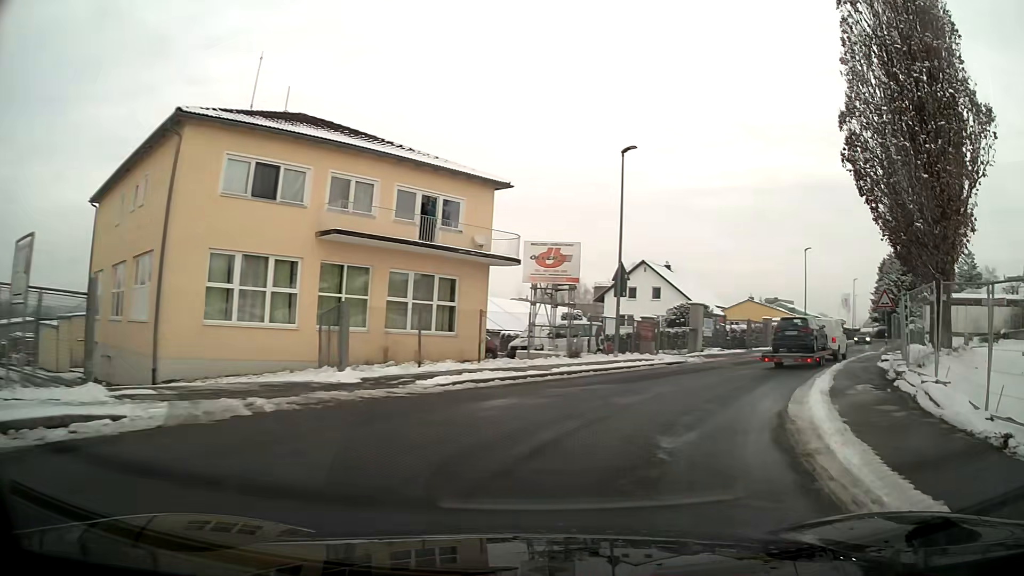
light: Day
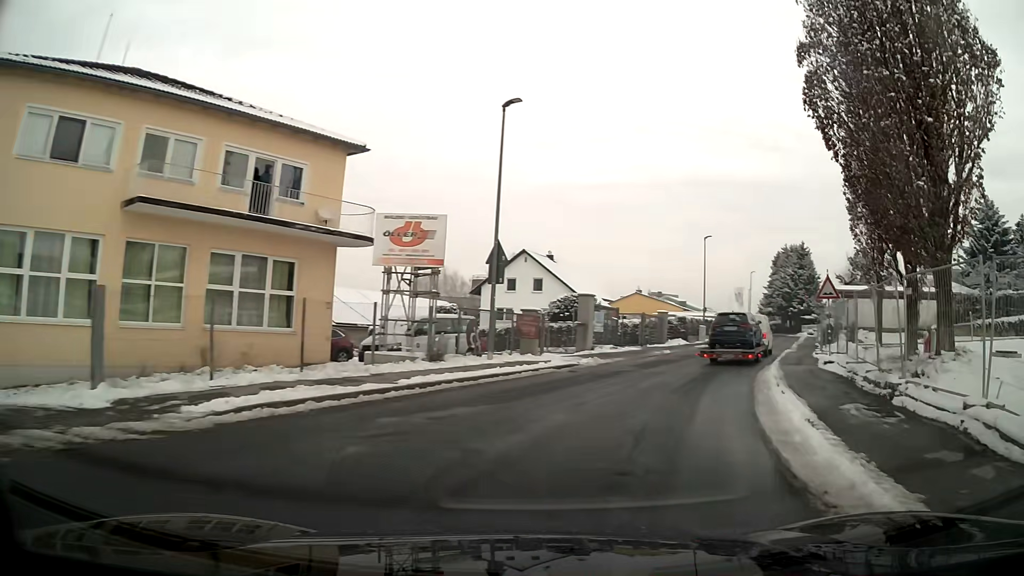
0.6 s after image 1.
(+0.4, +5.1) m; +10°
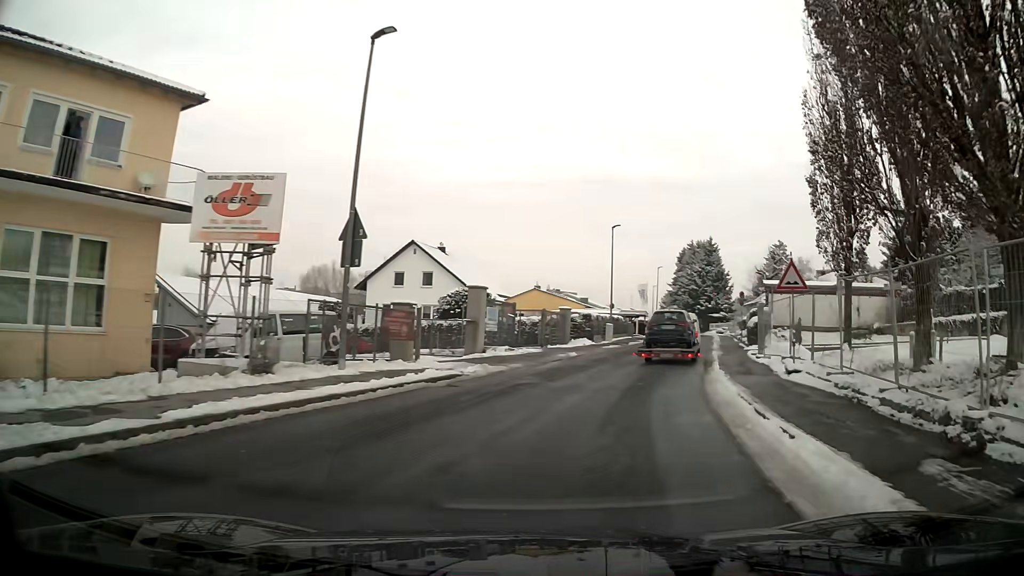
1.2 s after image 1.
(+0.4, +5.2) m; +7°
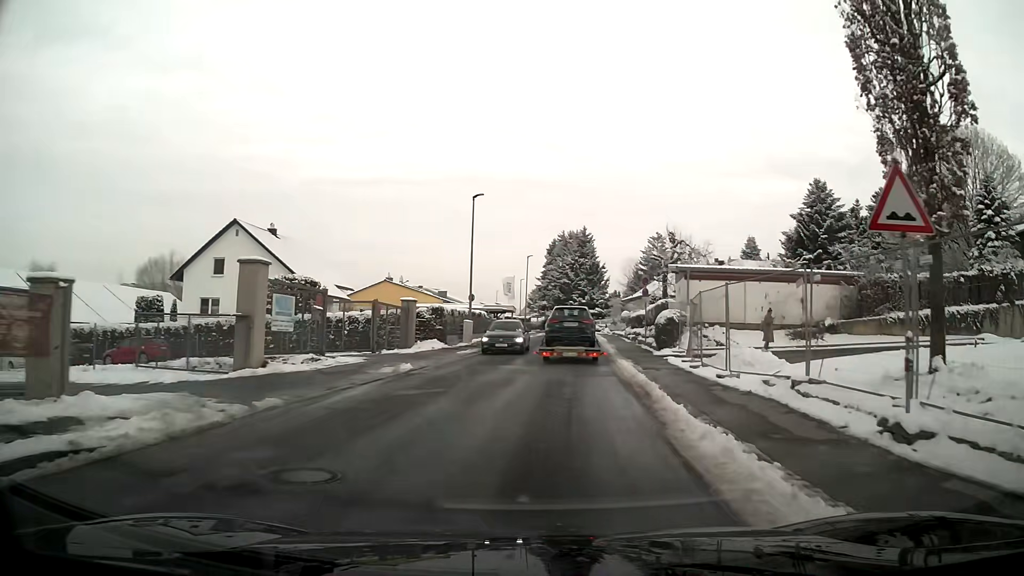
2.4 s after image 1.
(+1.0, +10.6) m; +9°
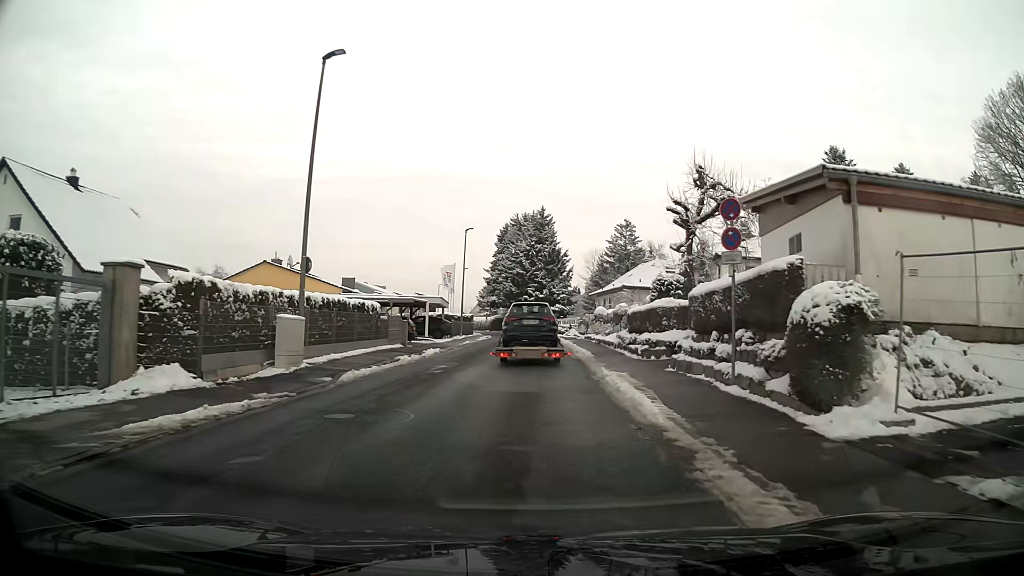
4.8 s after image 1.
(+0.9, +20.6) m; +4°
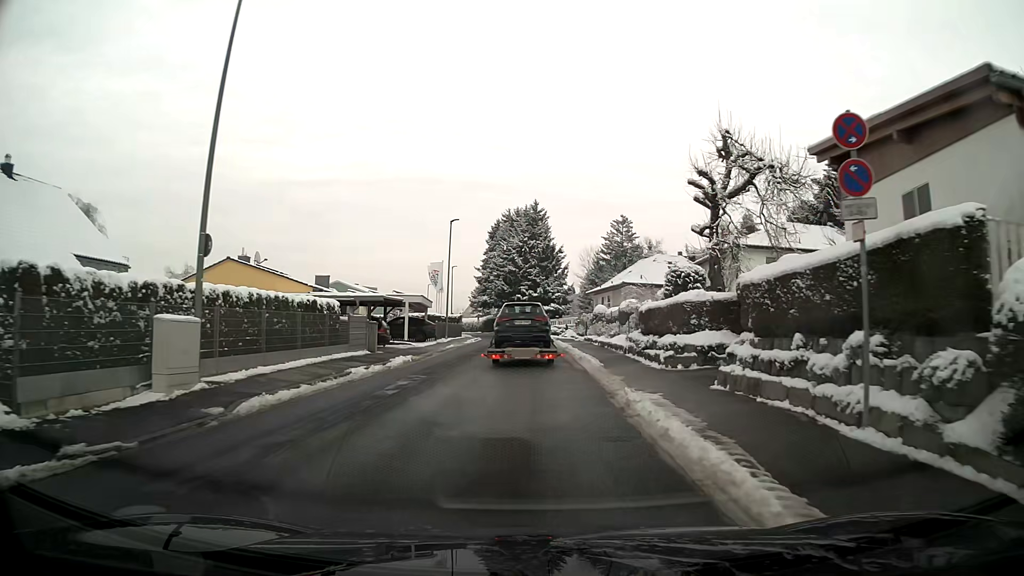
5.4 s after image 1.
(0.0, +5.2) m; 0°
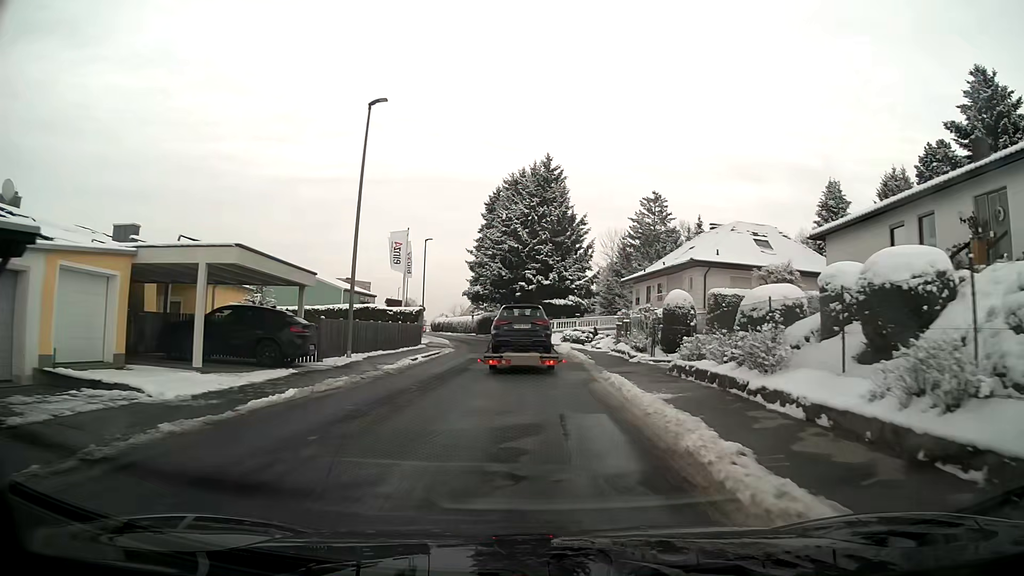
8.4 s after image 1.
(-0.1, +26.1) m; -1°
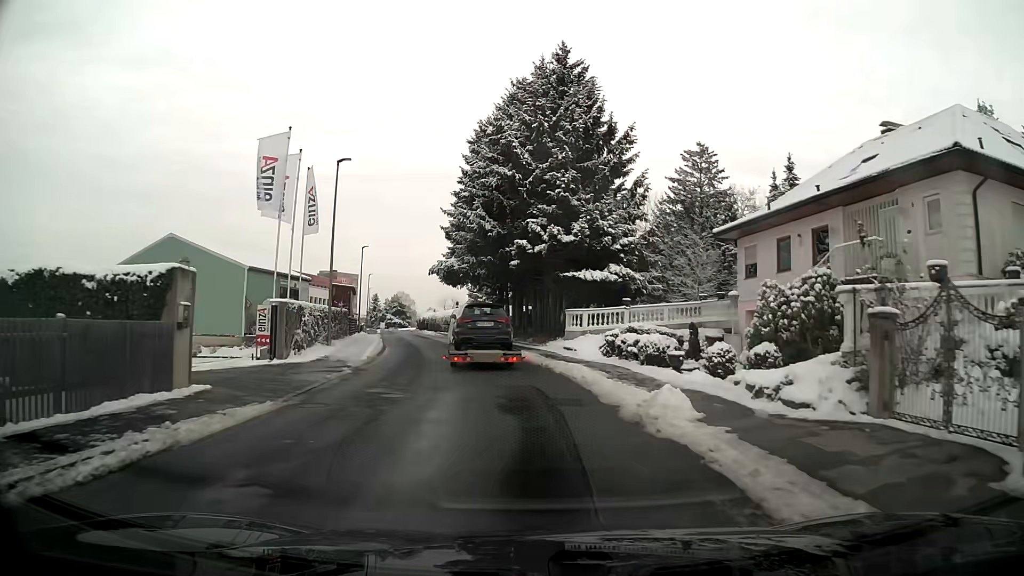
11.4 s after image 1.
(-0.1, +27.1) m; -1°
